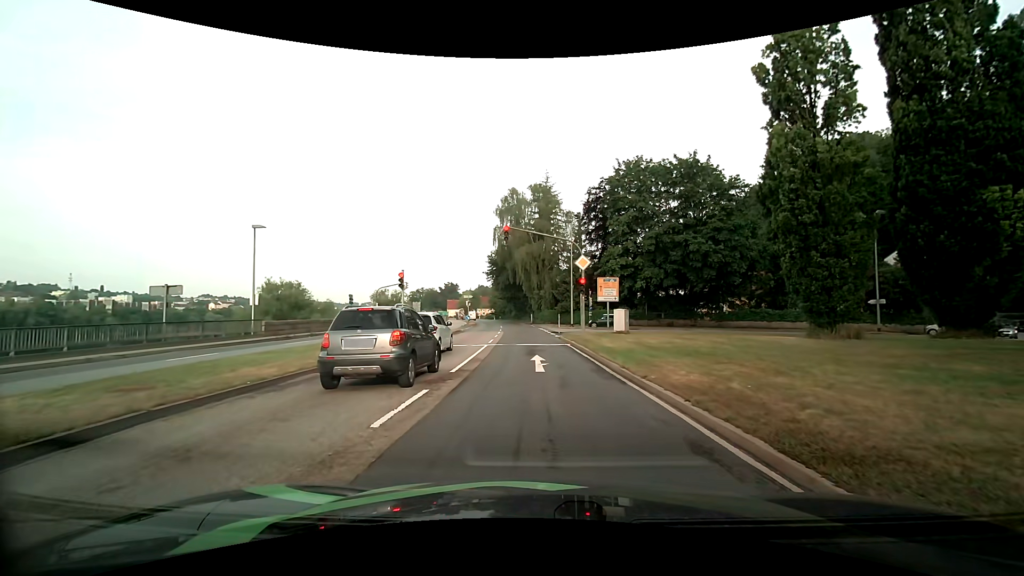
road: primary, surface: asphalt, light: Day
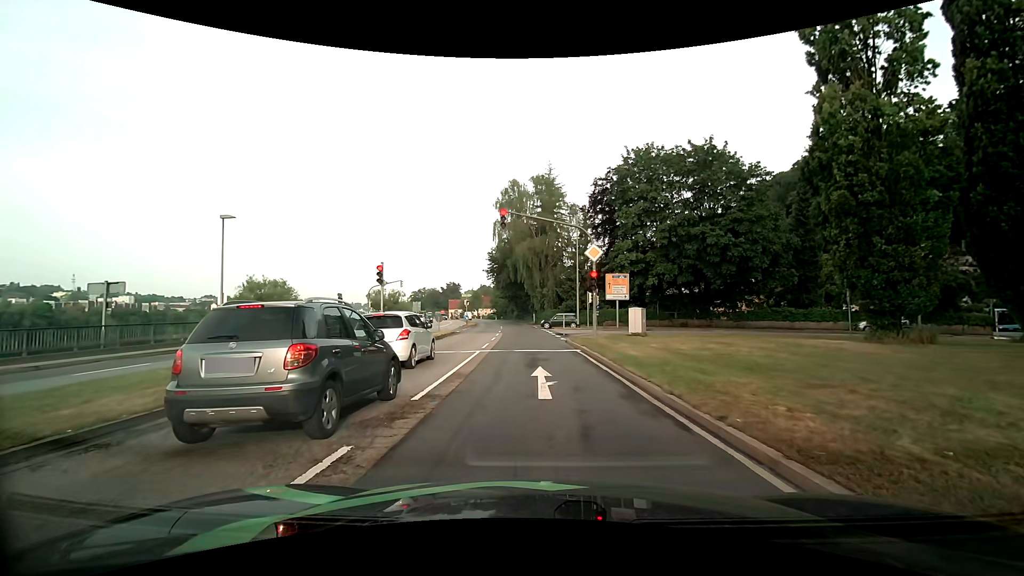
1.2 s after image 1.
(-0.1, +3.8) m; 0°
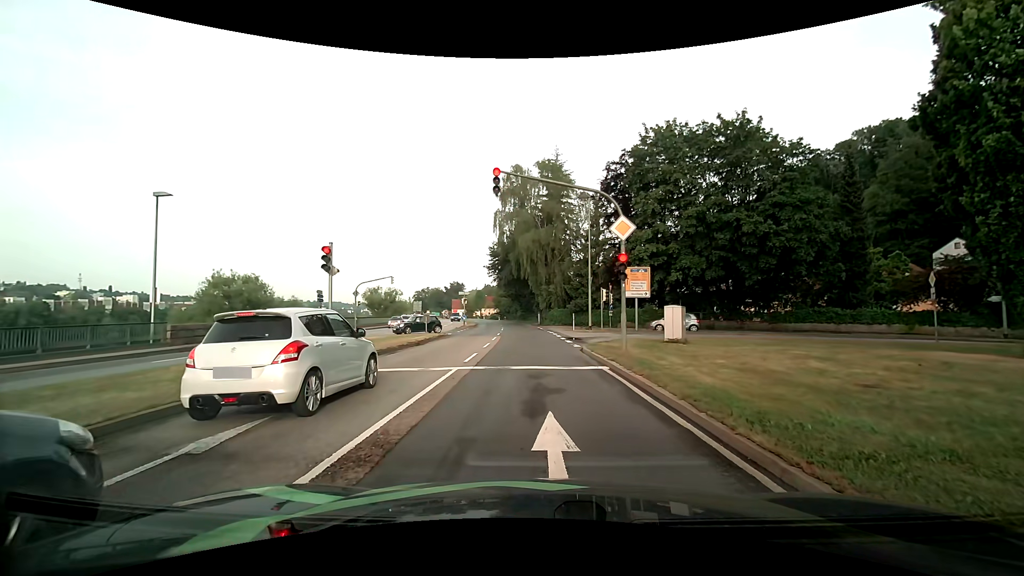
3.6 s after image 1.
(-0.1, +6.1) m; -3°
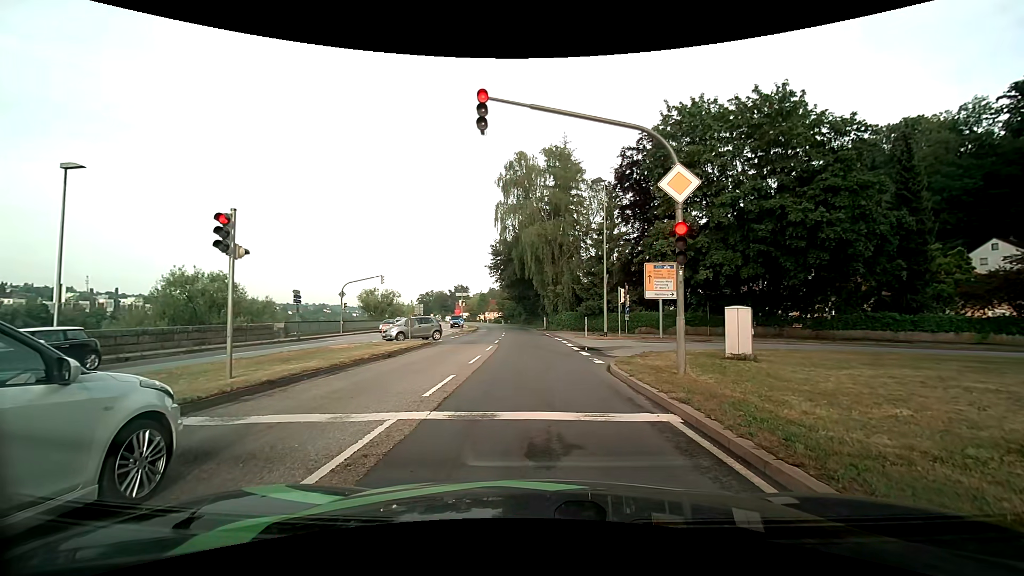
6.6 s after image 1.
(+0.2, +5.5) m; +2°
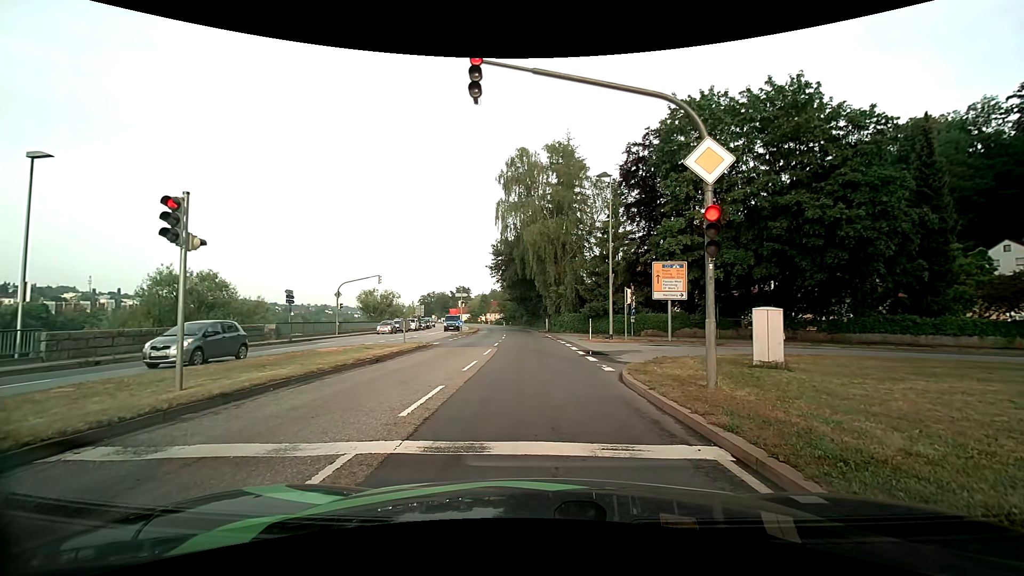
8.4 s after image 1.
(0.0, +1.5) m; 0°
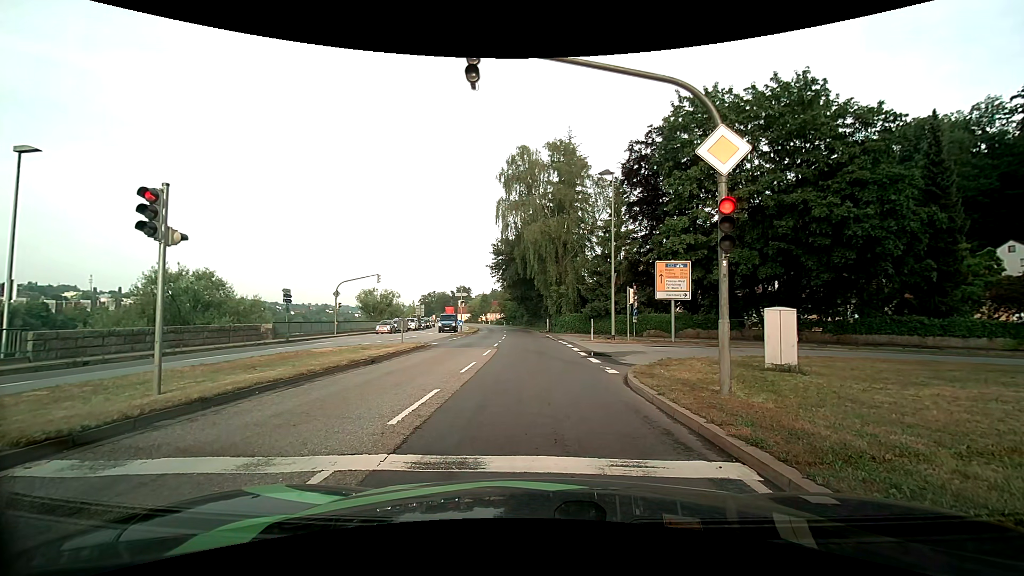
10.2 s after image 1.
(0.0, +0.6) m; 0°
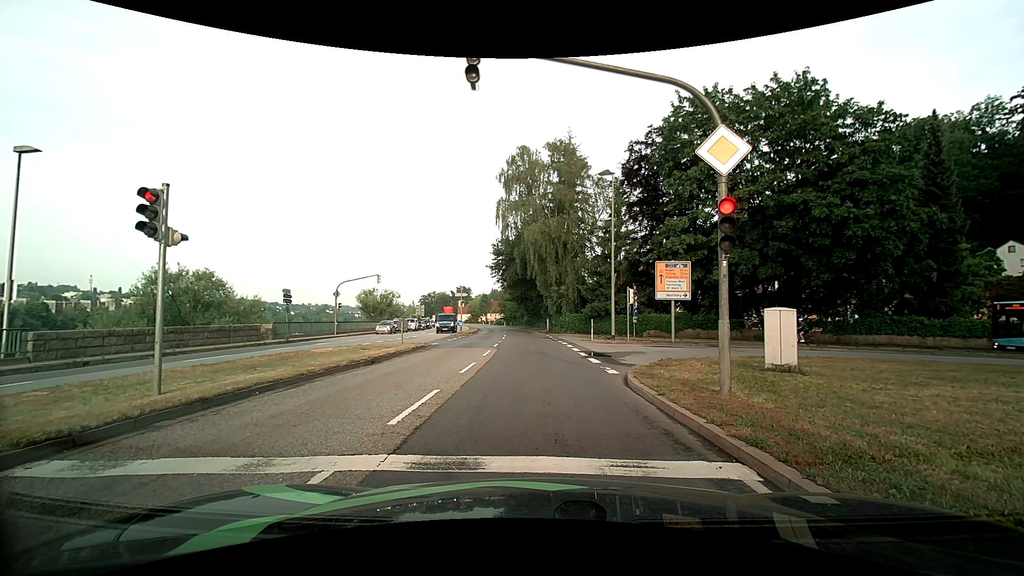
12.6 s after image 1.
(0.0, +0.1) m; 0°
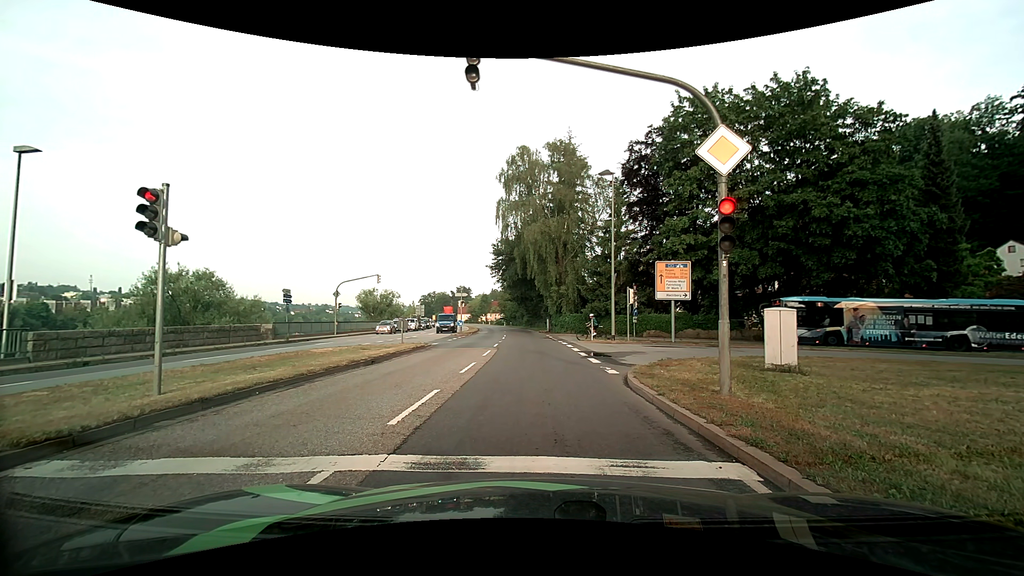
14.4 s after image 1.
(0.0, 0.0) m; 0°
(0, +10) (0, +20) (-1, +30) (-1, +40) (-2, +50) (-3, +60) (-4, +70) (-5, +80) (-6, +90) (-8, +100) m
